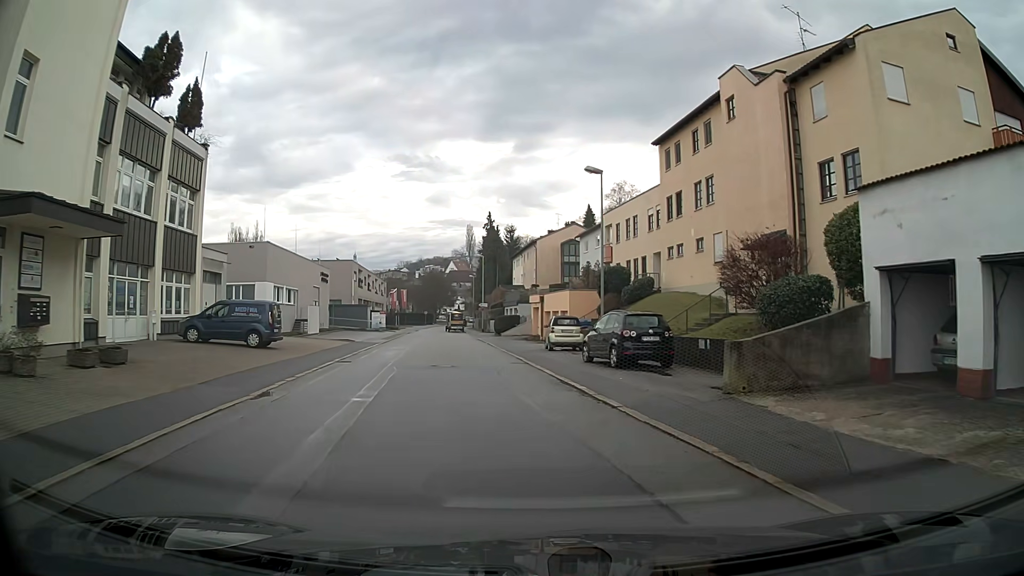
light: Day
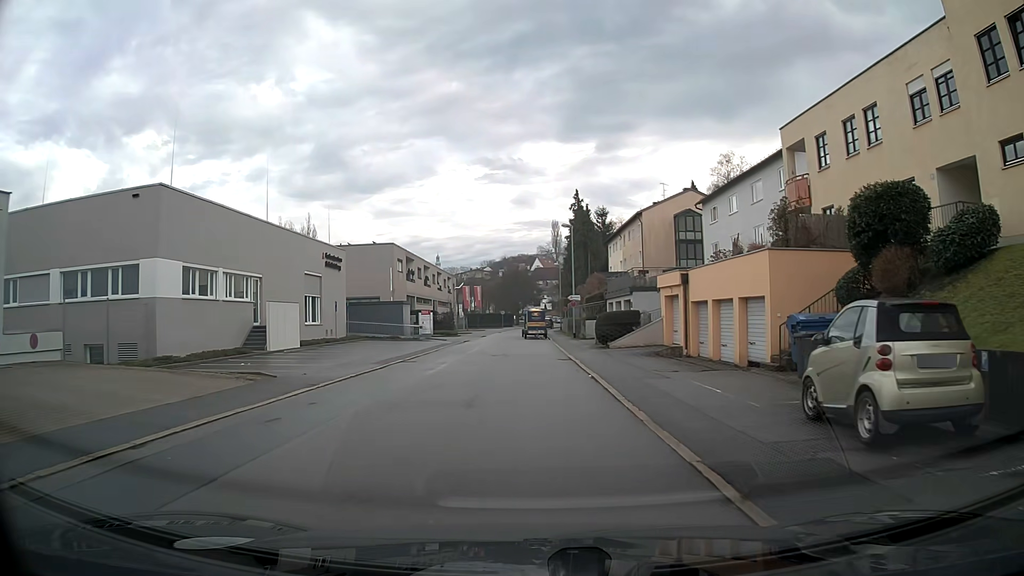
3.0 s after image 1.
(-1.6, +23.2) m; -6°
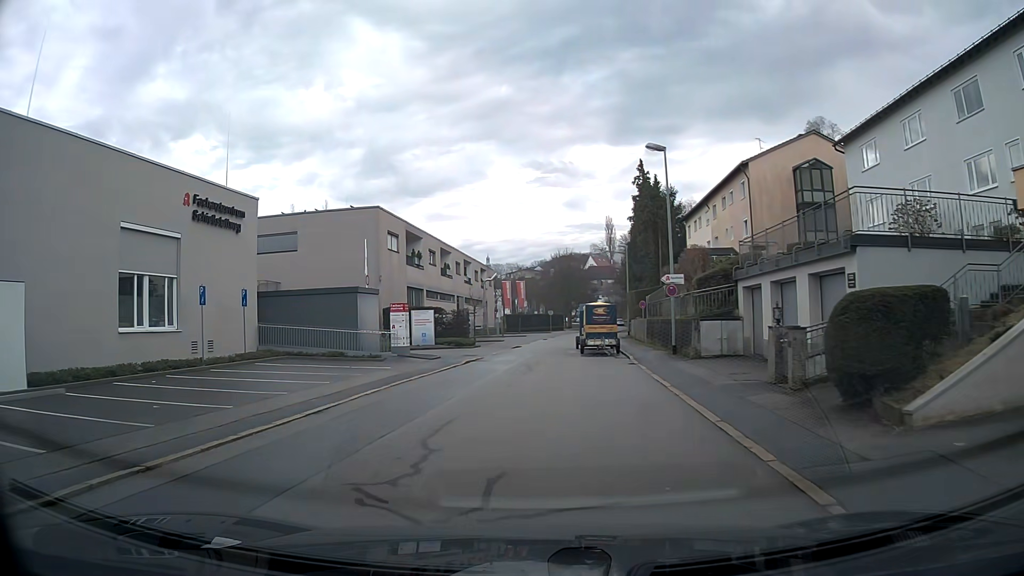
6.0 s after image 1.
(-0.7, +22.4) m; -6°
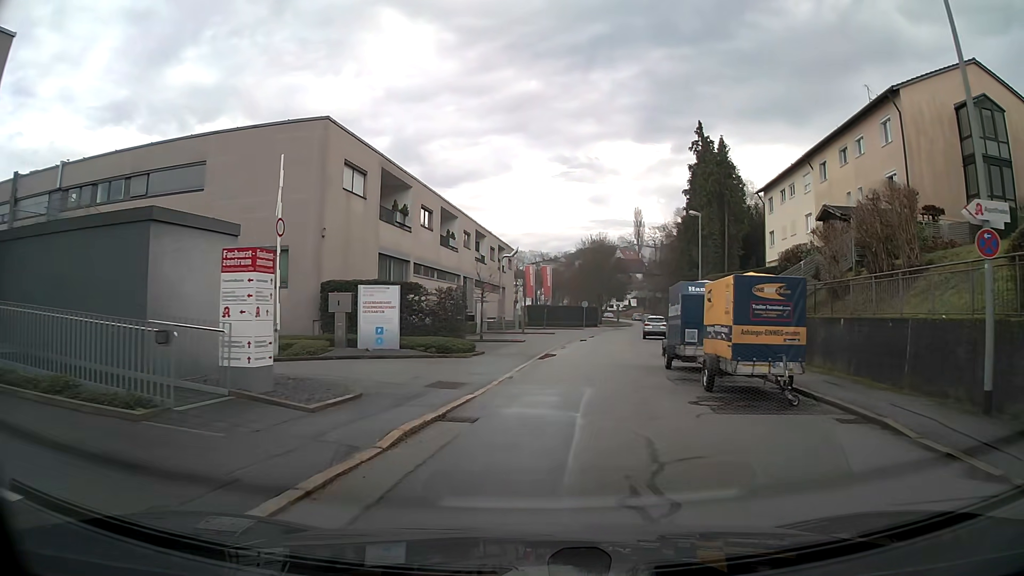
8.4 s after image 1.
(-0.5, +17.5) m; 0°
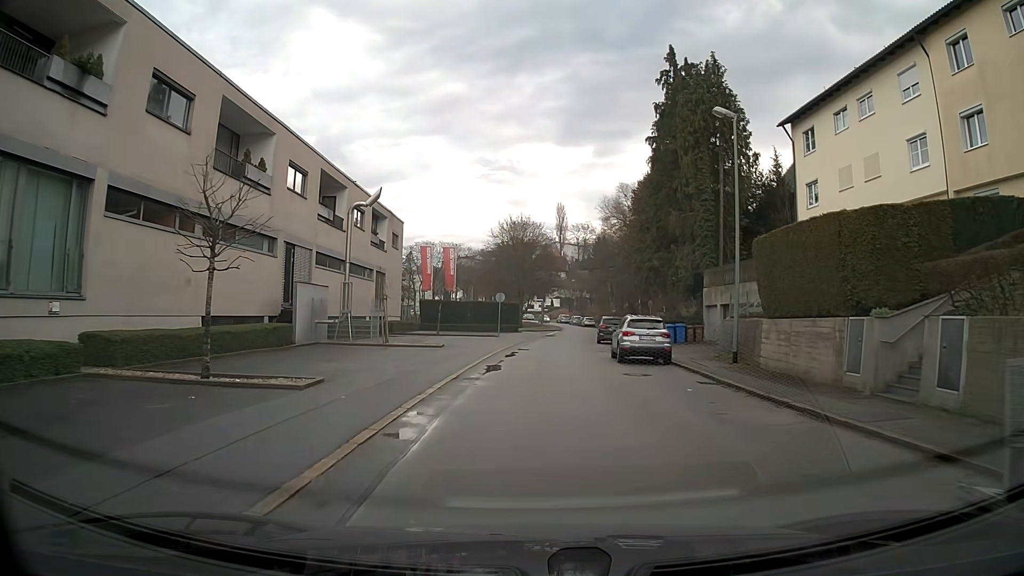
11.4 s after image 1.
(+1.5, +22.8) m; +6°
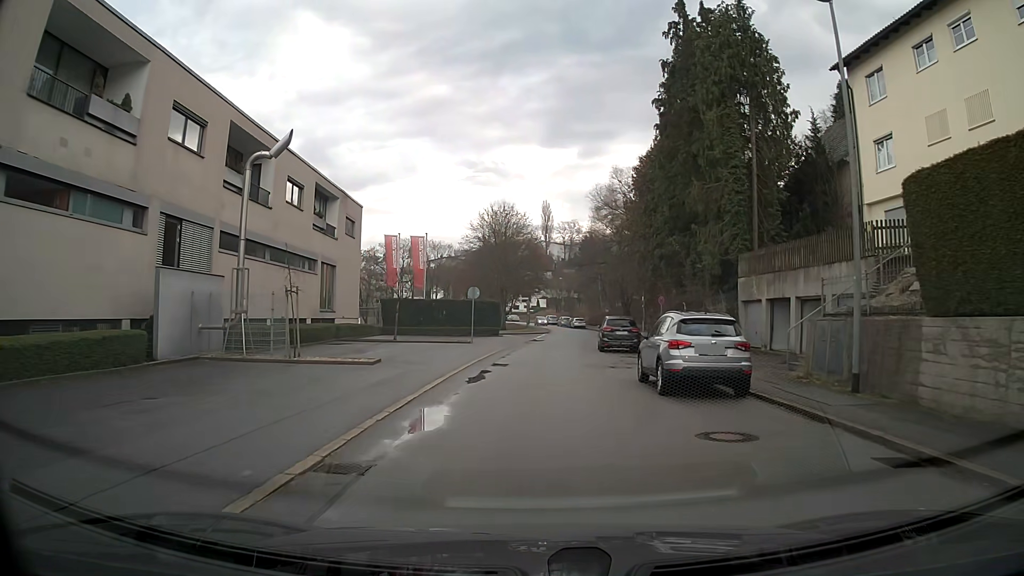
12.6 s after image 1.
(+0.1, +9.2) m; +1°
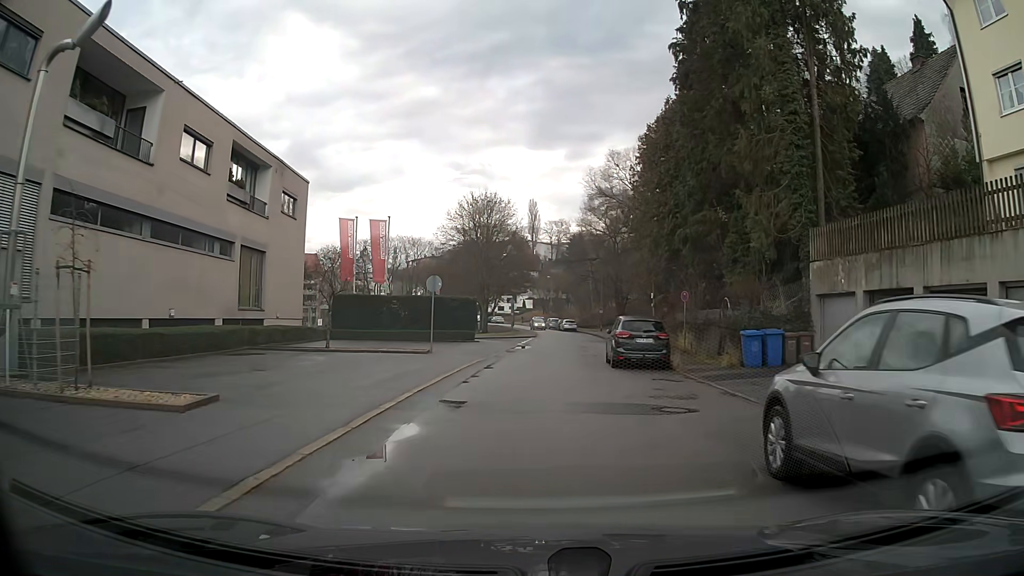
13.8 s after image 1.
(+0.1, +9.3) m; +1°
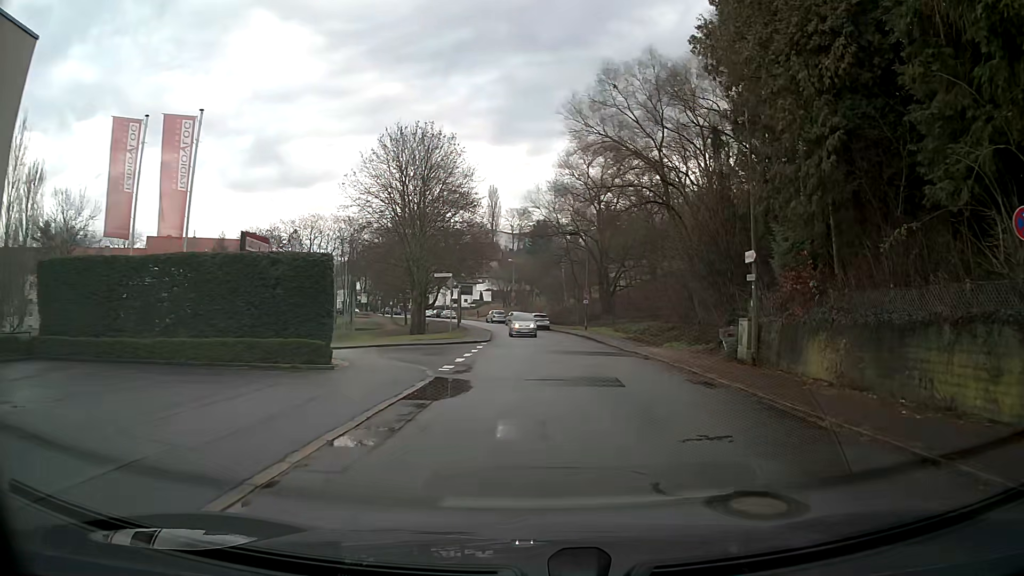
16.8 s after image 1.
(+0.4, +23.1) m; +5°
(+1, +10) (+1, +20) (+1, +30) (0, +40) (-2, +50) (-4, +59) (-6, +69) (-9, +79) (-11, +89) (-15, +98) m
